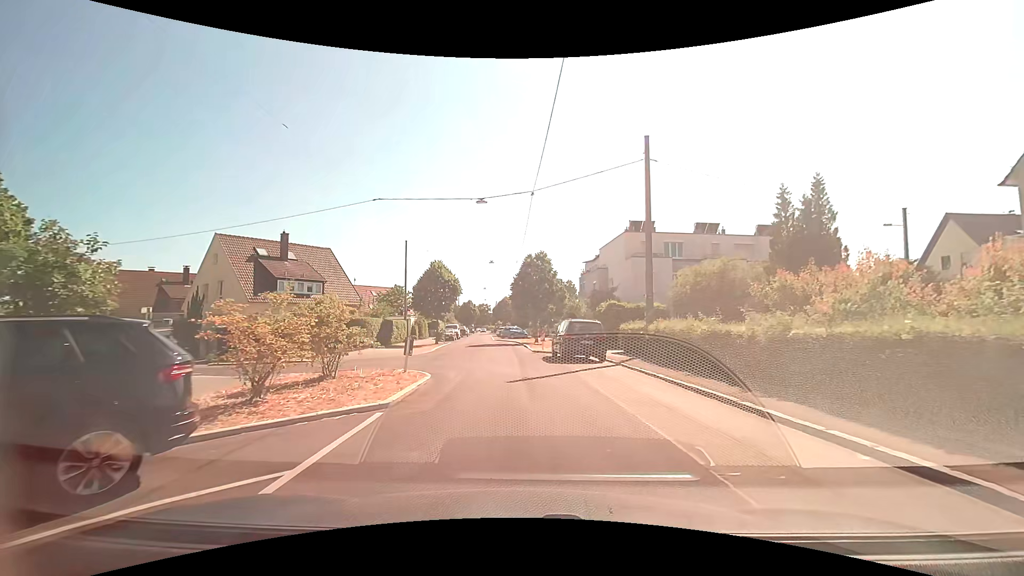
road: residential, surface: asphalt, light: Day
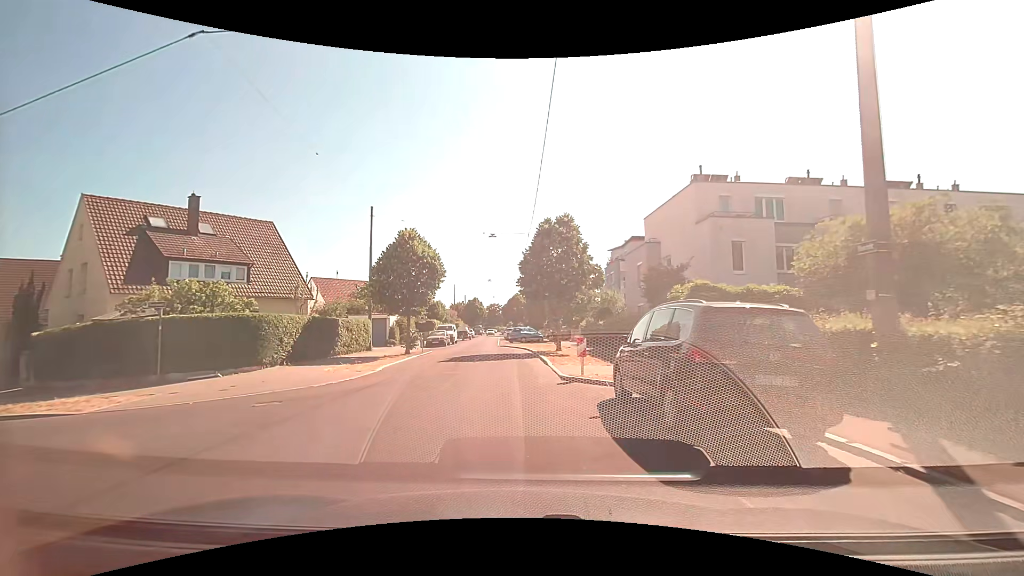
(0.0, +14.4) m; -1°
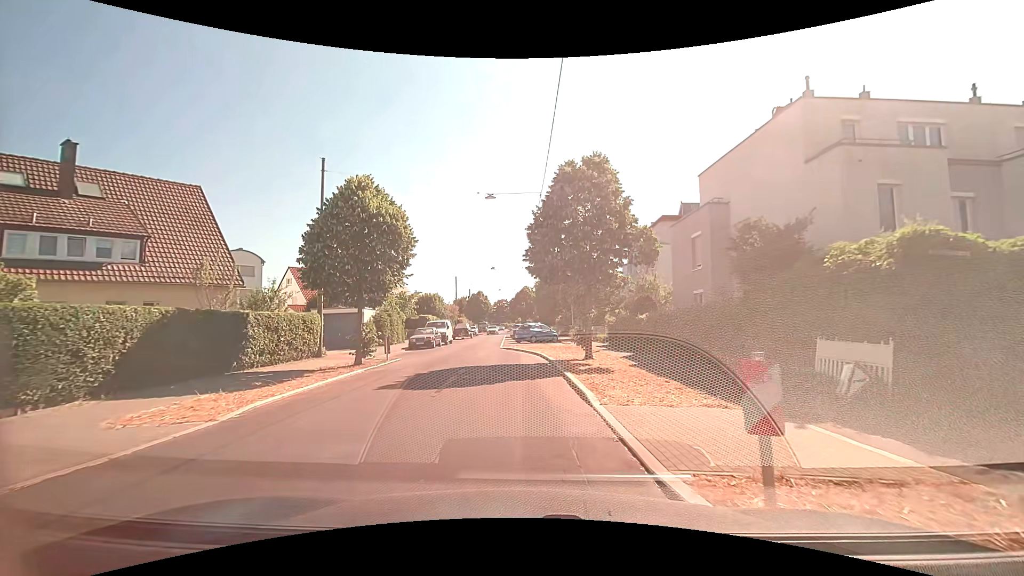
(-0.1, +9.6) m; -2°
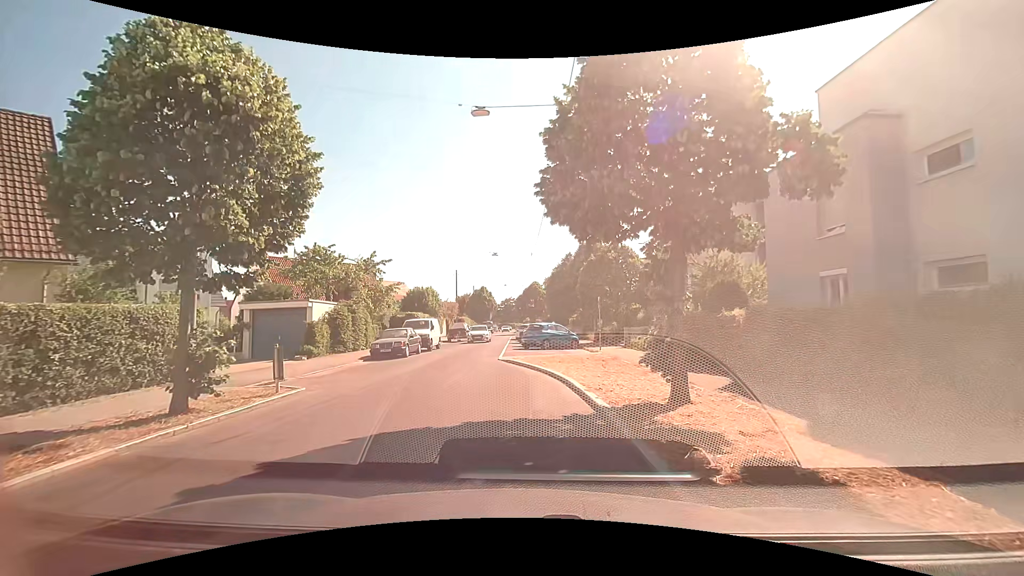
(-0.1, +9.8) m; 0°
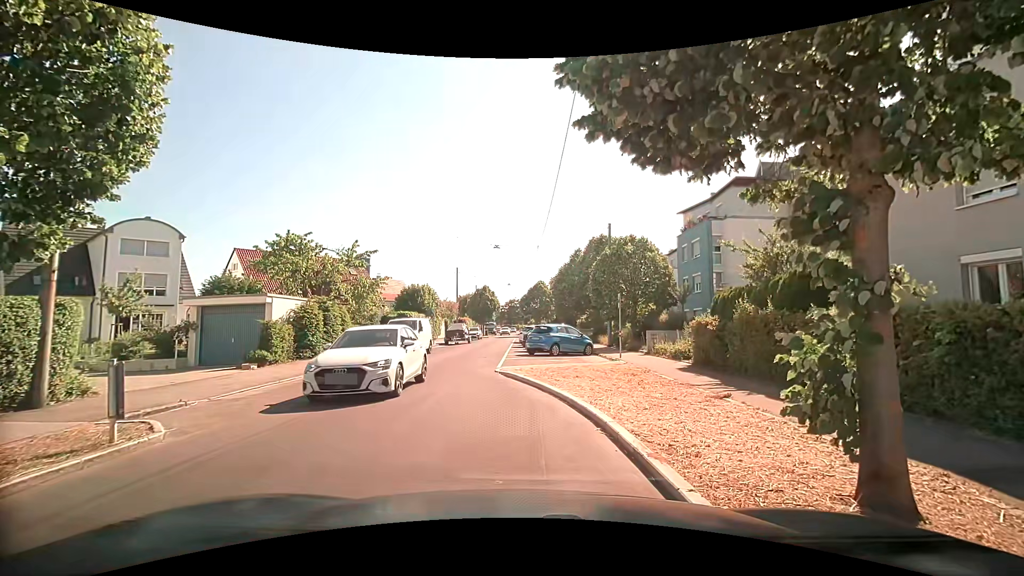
(-0.1, +4.4) m; -2°
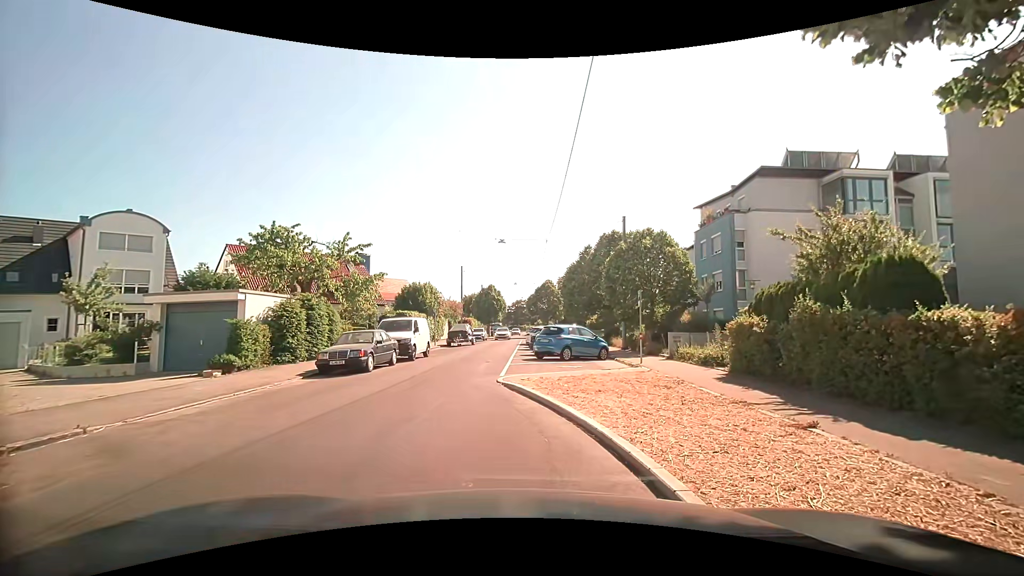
(0.0, +2.7) m; 0°
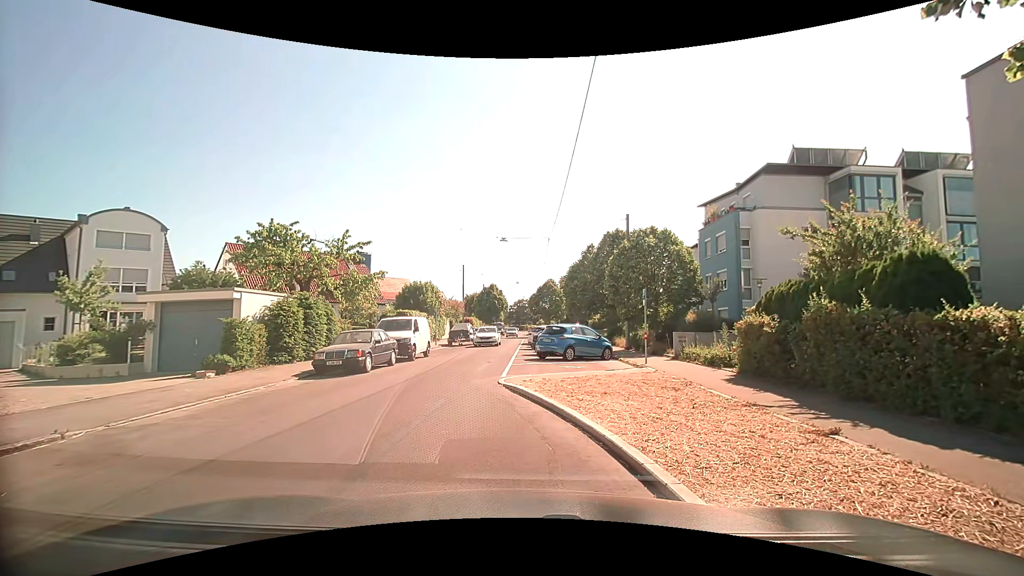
(0.0, +0.5) m; 0°
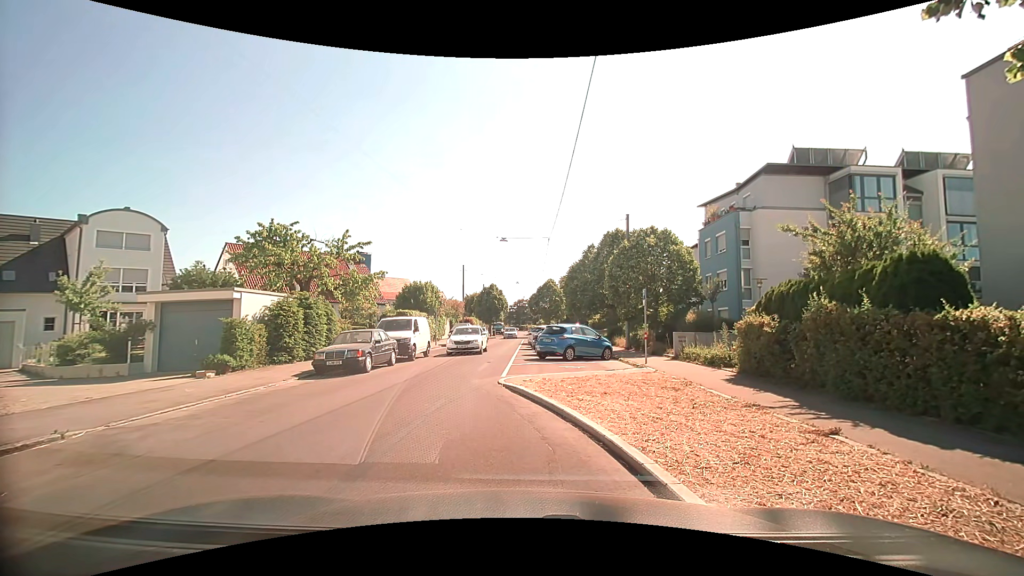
(0.0, 0.0) m; 0°
(-1, +10) (-2, +20) (-2, +30) (-2, +40) (-2, +50) (-1, +60) (-1, +70) (0, +80) (-2, +90) (-3, +99) m
